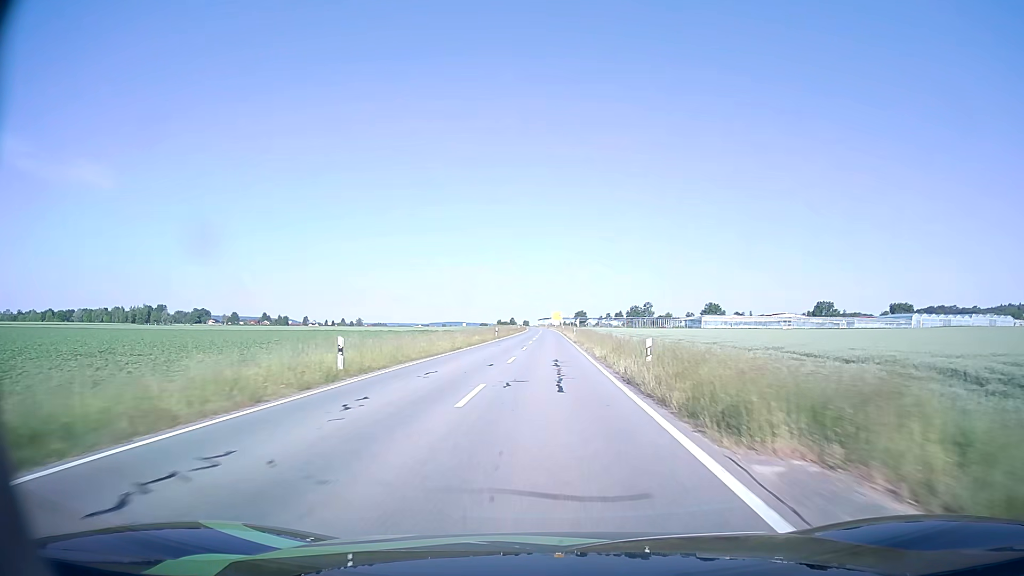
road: tertiary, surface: asphalt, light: Day
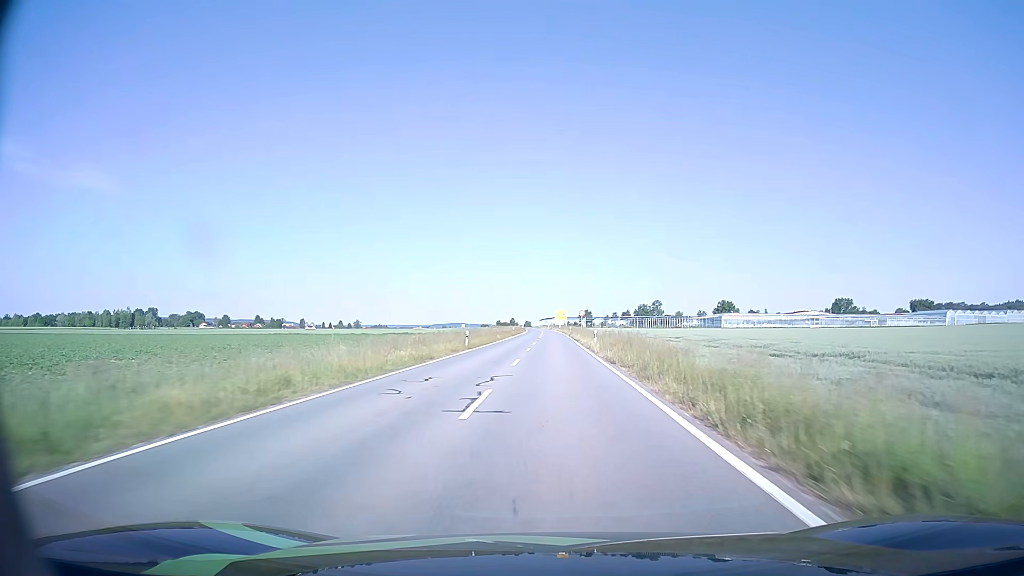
(0.0, +26.2) m; 0°
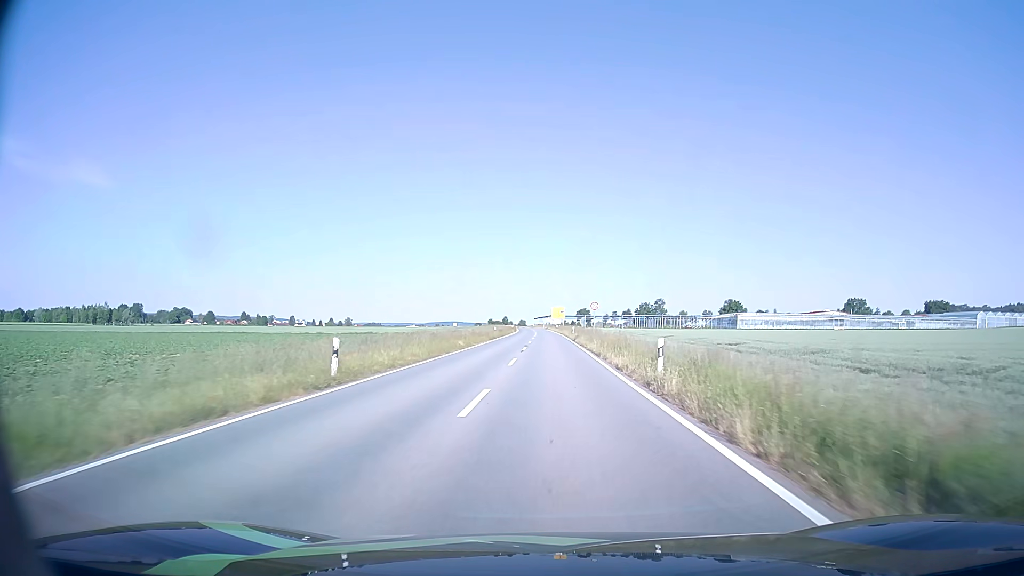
(+0.1, +24.8) m; 0°
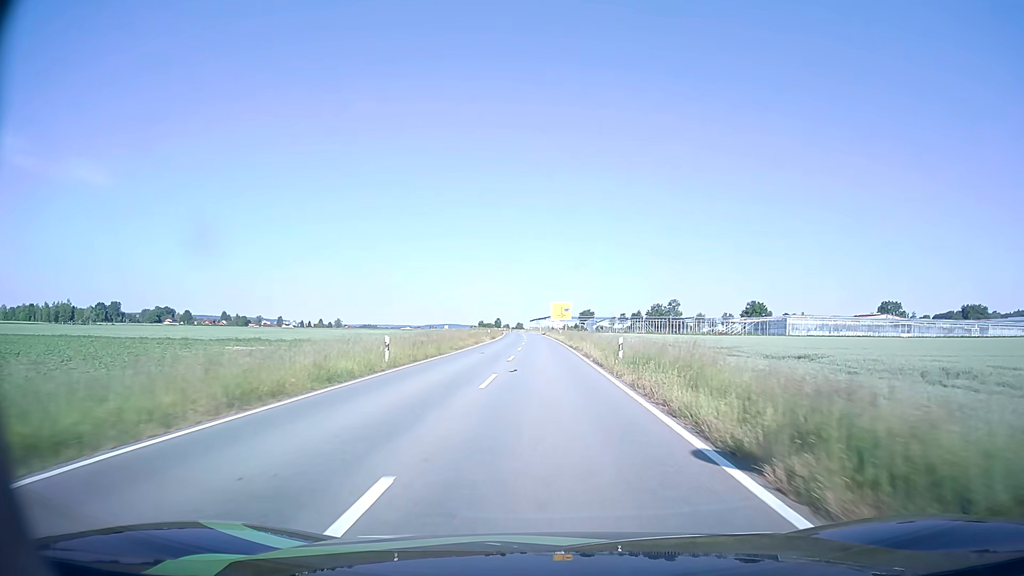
(+0.1, +44.8) m; 0°
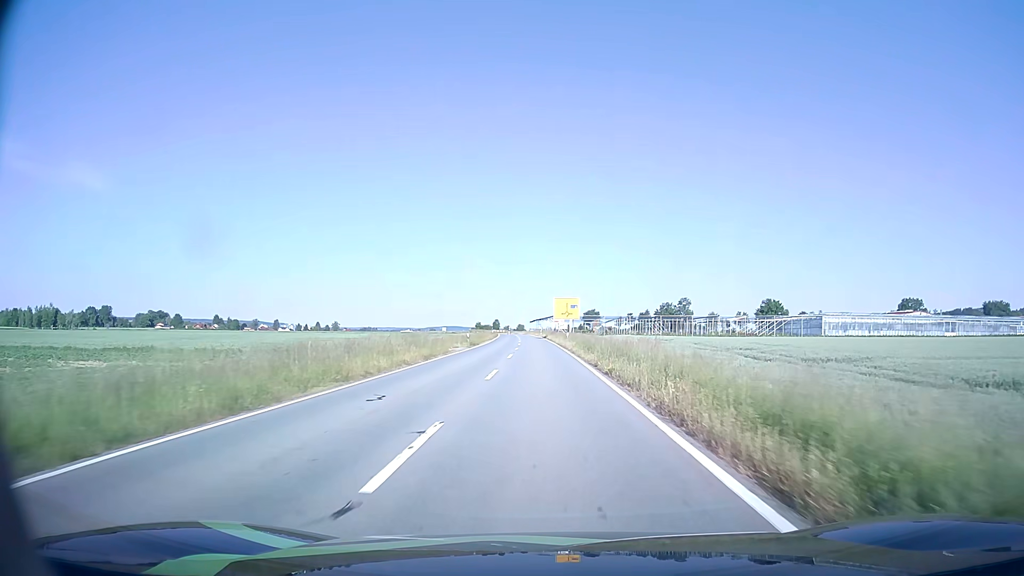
(0.0, +21.3) m; 0°
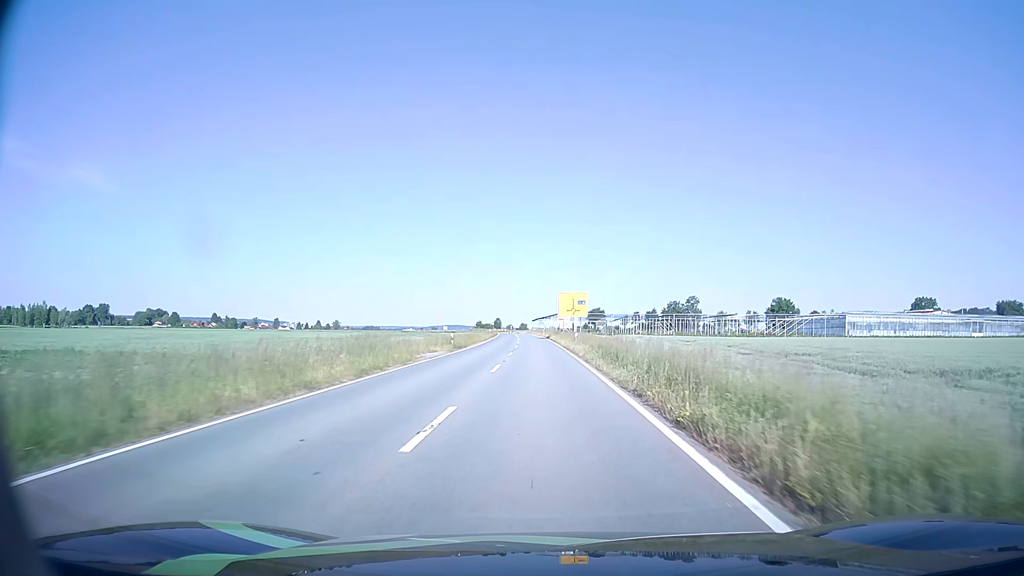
(0.0, +10.6) m; 0°
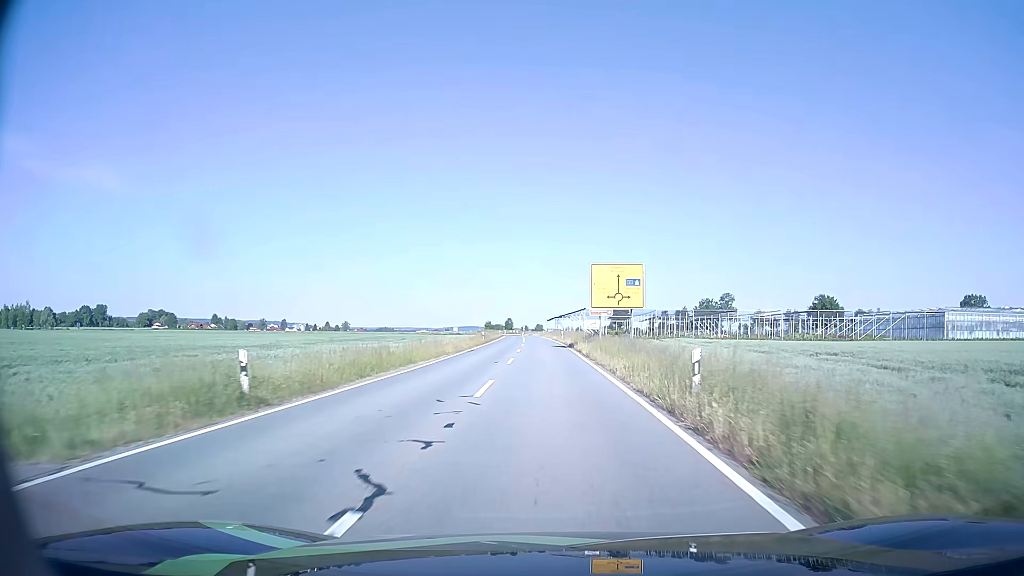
(-0.4, +31.8) m; -1°
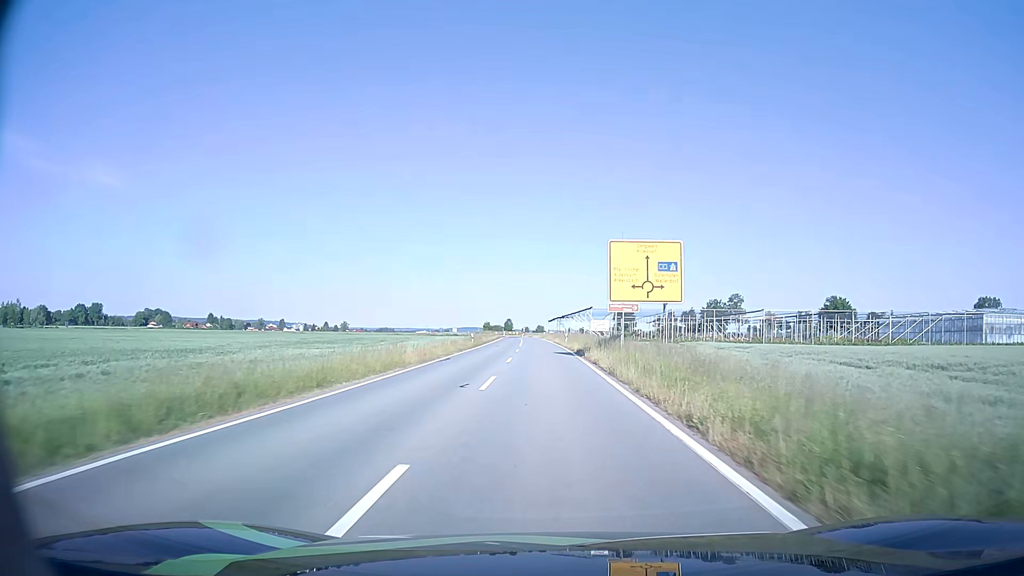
(0.0, +10.7) m; 0°
(0, +10) (0, +20) (0, +30) (0, +40) (0, +50) (0, +60) (-1, +70) (-1, +80) (-2, +90) (-2, +100) m
